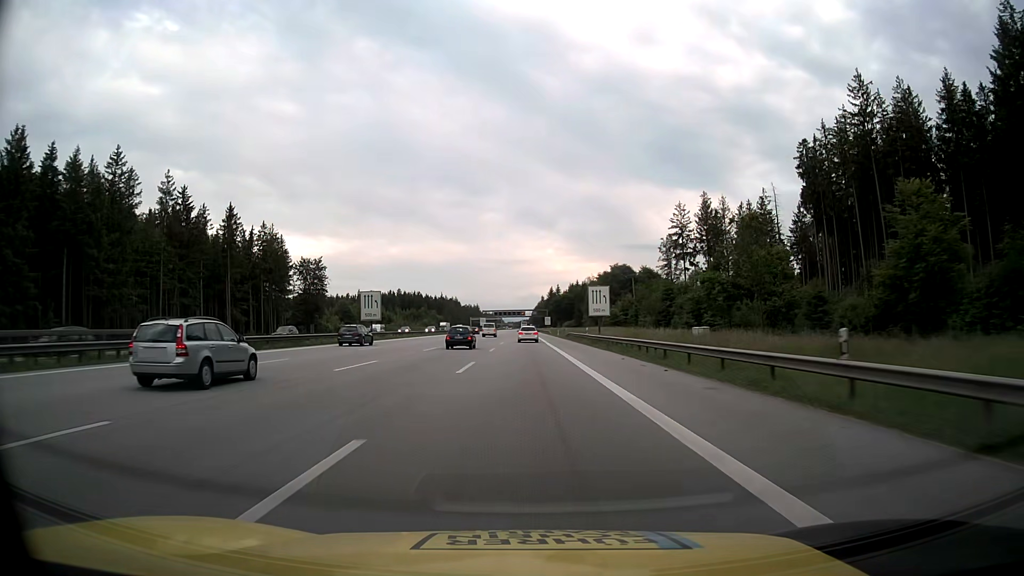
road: motorway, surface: asphalt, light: Day
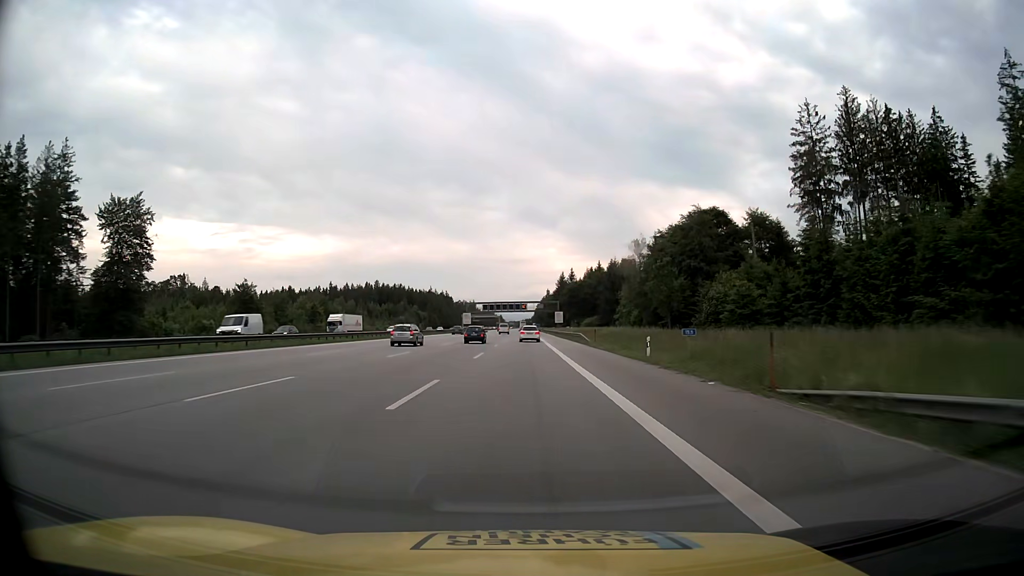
(-0.3, +81.3) m; 0°
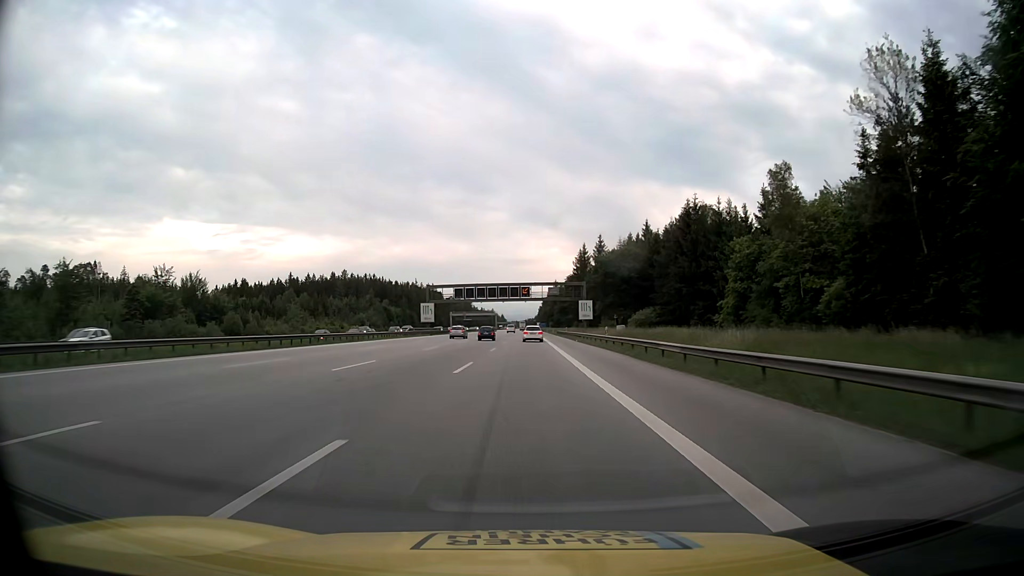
(-0.2, +81.3) m; 0°
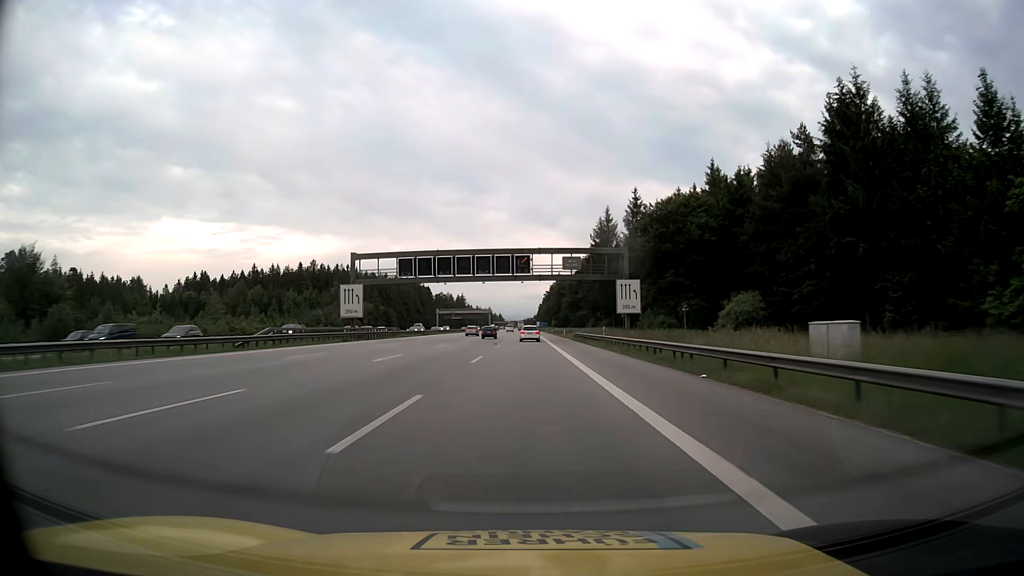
(+0.1, +48.8) m; 0°
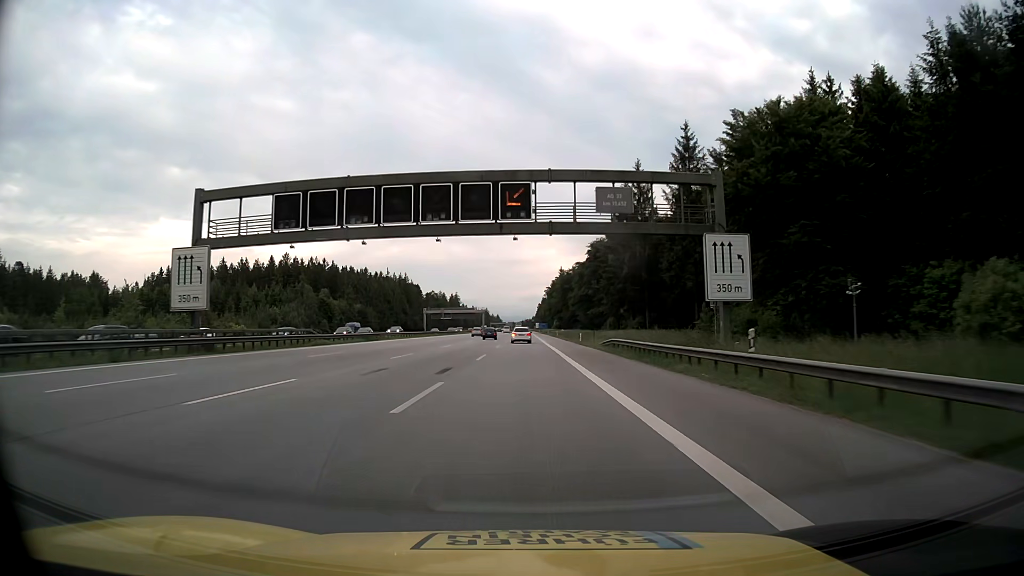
(0.0, +32.6) m; 0°
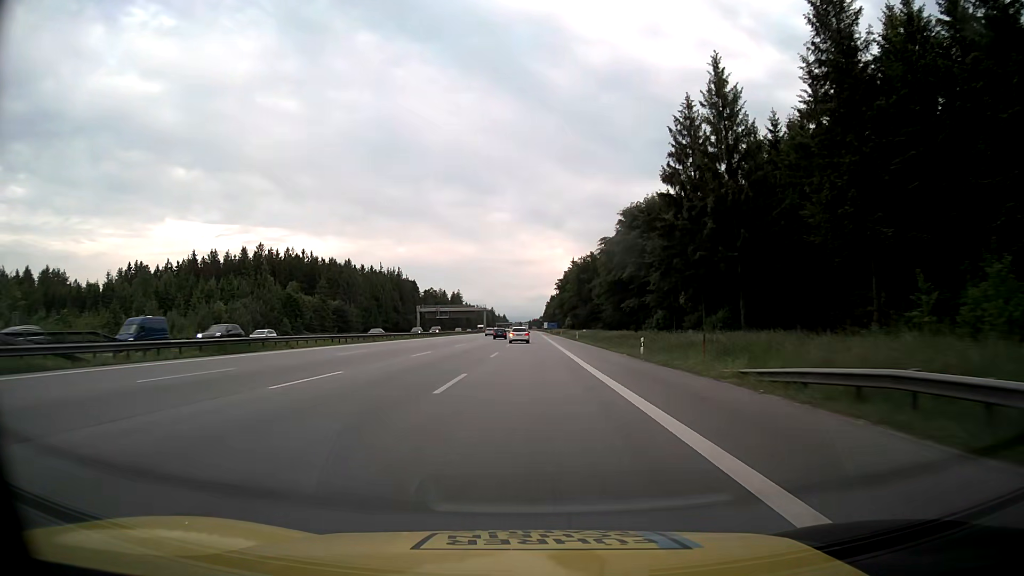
(-0.1, +33.0) m; 0°
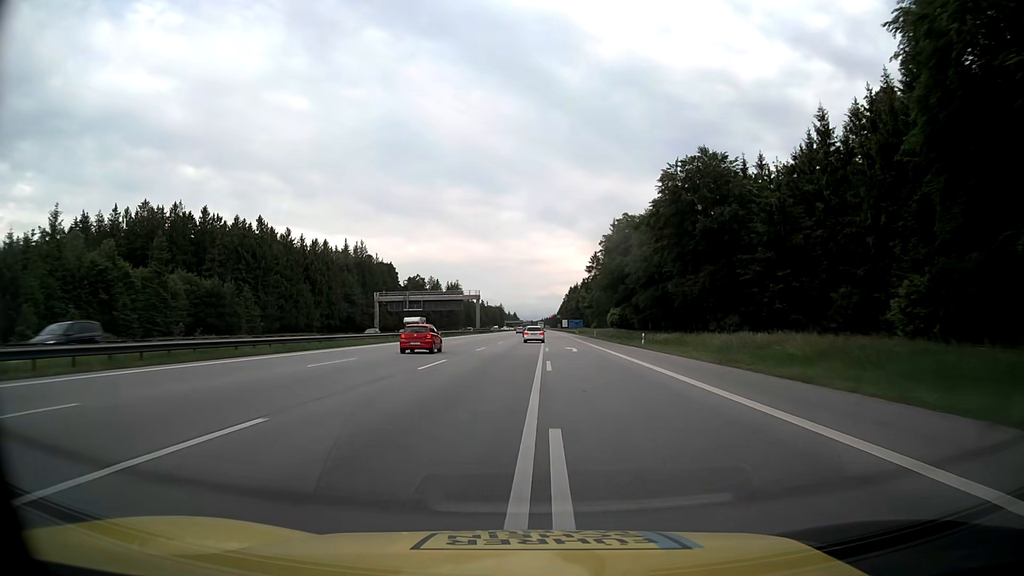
(-1.2, +83.1) m; -1°
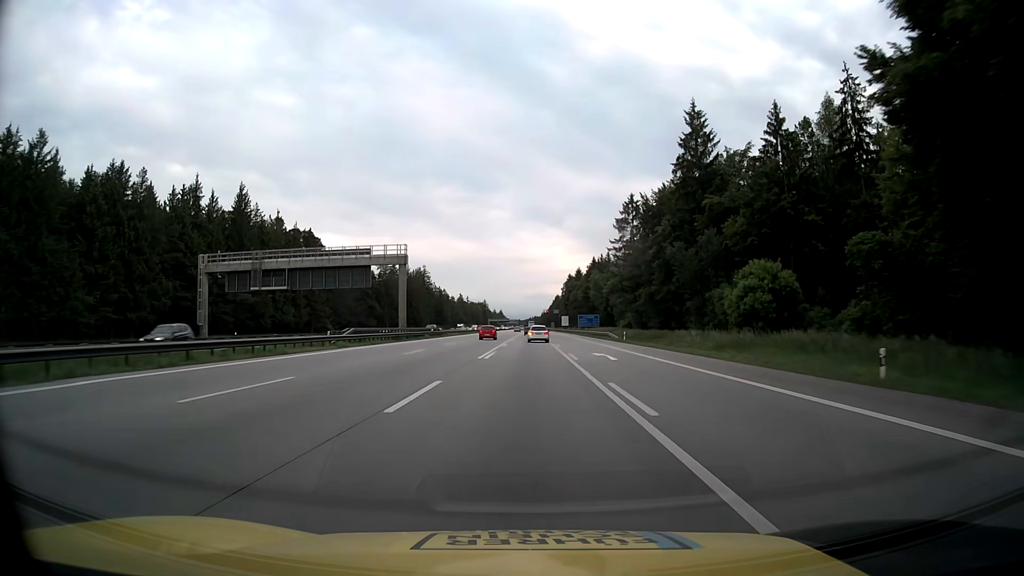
(+0.4, +83.0) m; +1°
(0, +10) (0, +20) (0, +30) (0, +40) (0, +50) (0, +60) (+1, +70) (+1, +80) (+1, +90) (+1, +100) m
